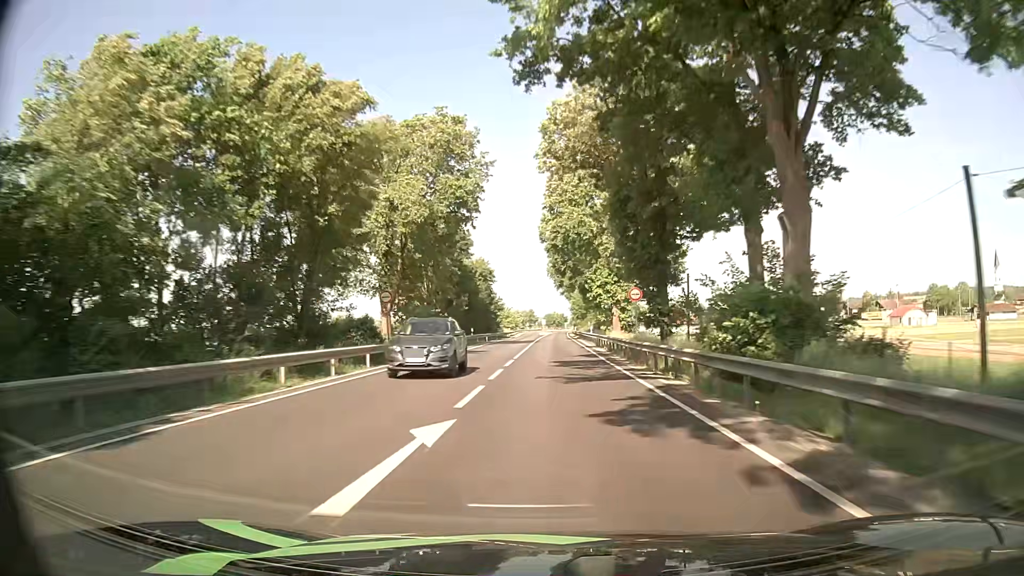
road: primary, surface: asphalt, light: Day
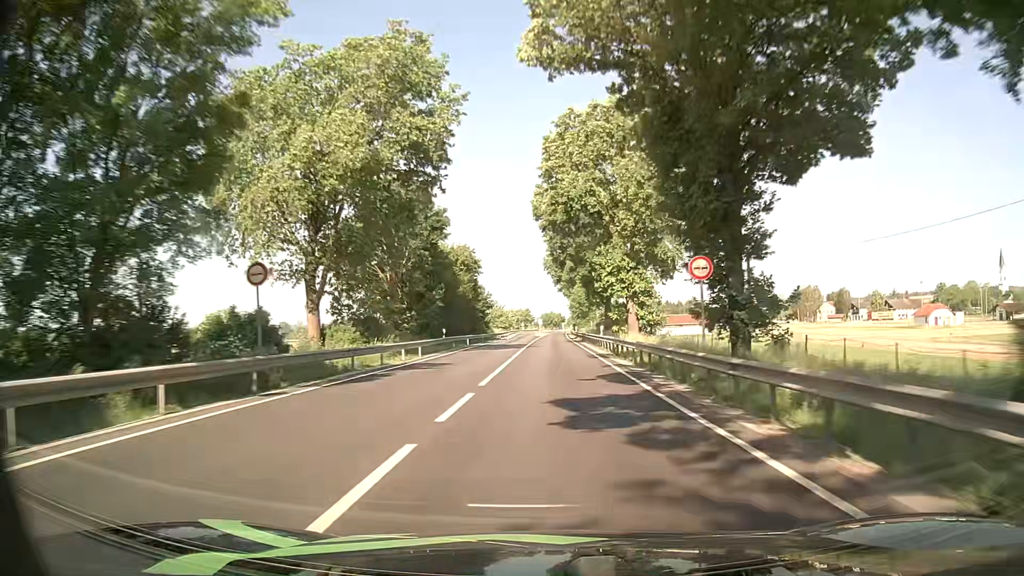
(+0.2, +13.6) m; +1°
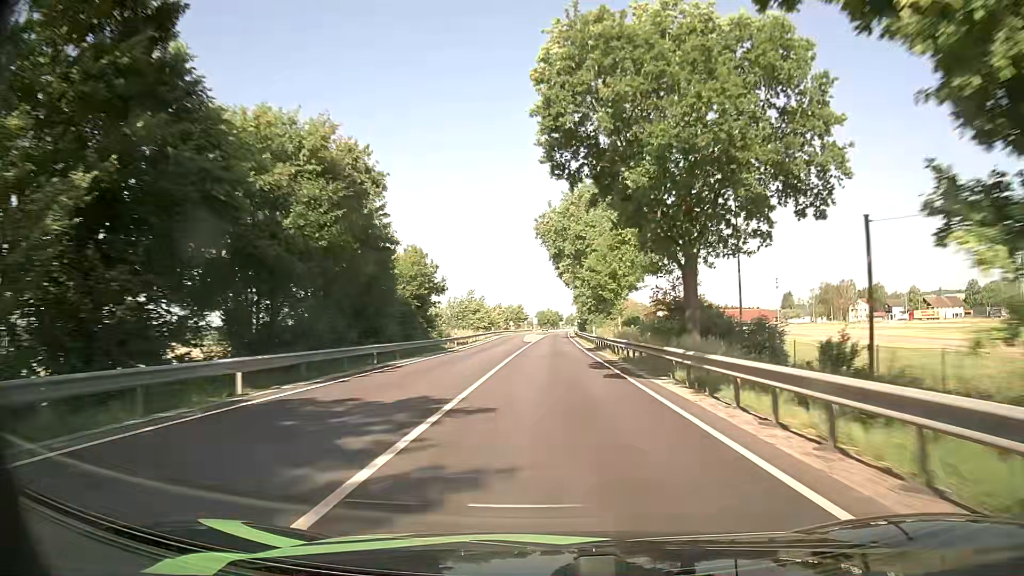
(0.0, +40.6) m; 0°
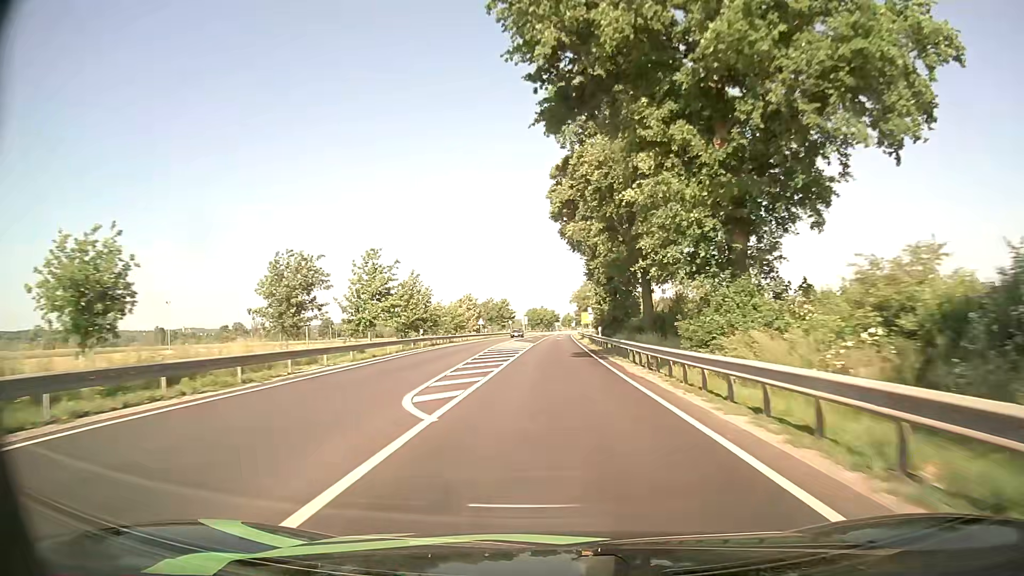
(+0.2, +54.0) m; +1°
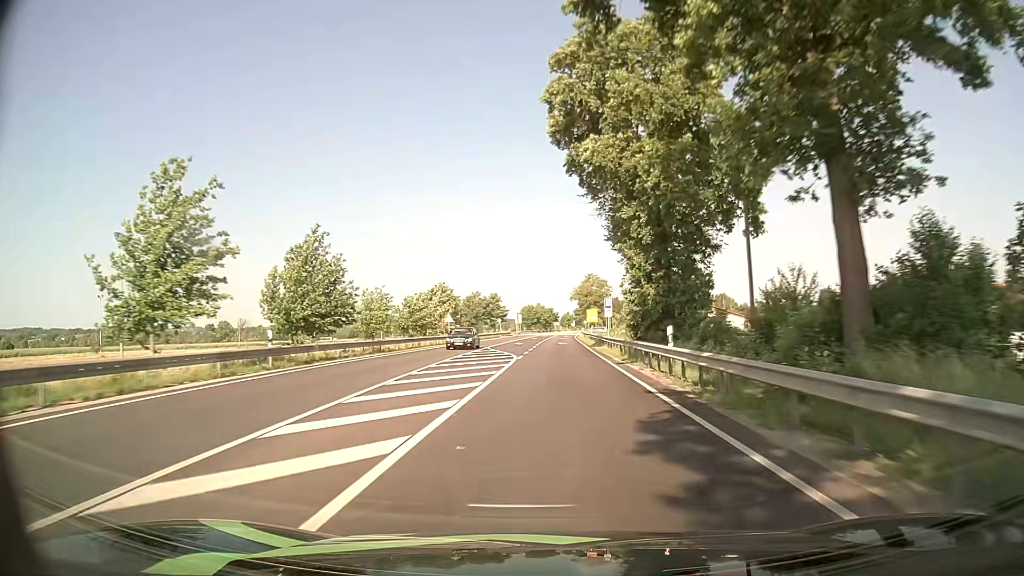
(-0.1, +26.9) m; 0°
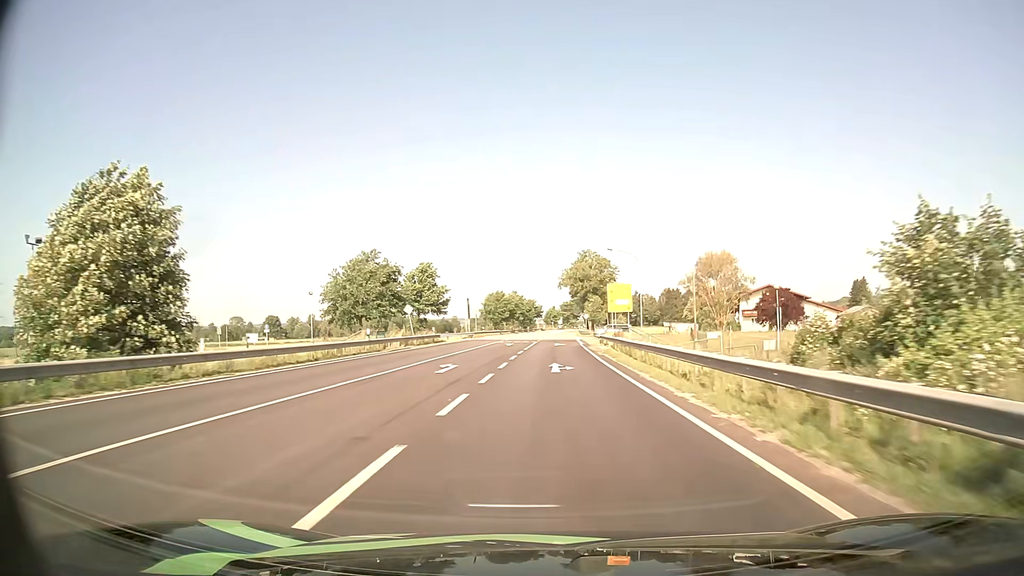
(+1.2, +67.2) m; +2°
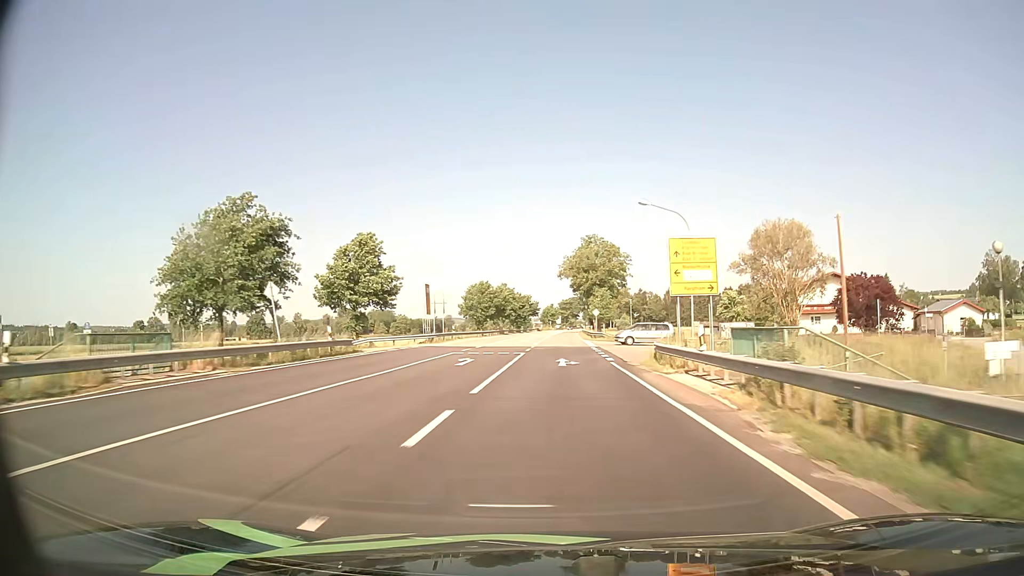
(0.0, +26.9) m; 0°
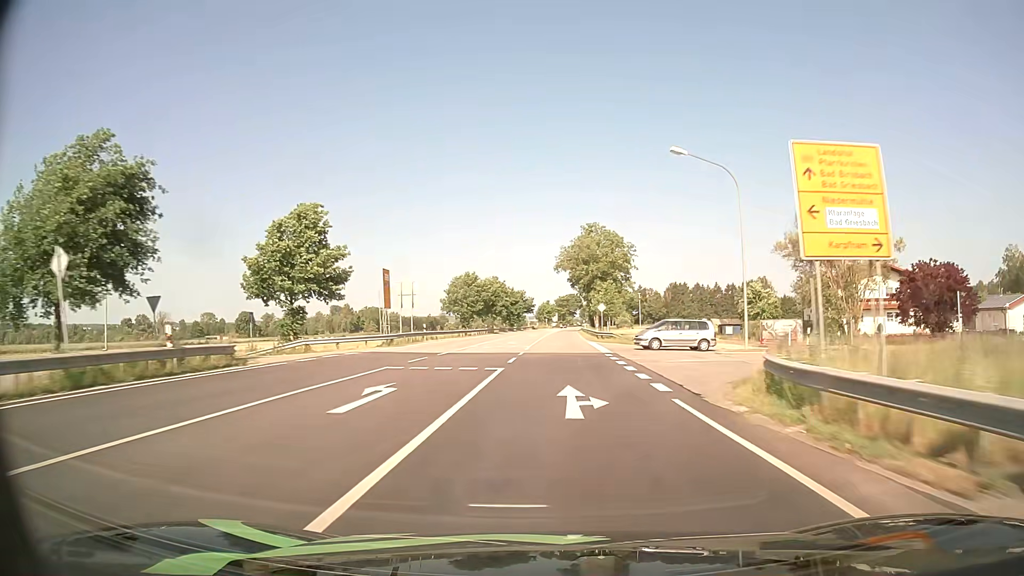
(0.0, +13.4) m; 0°
